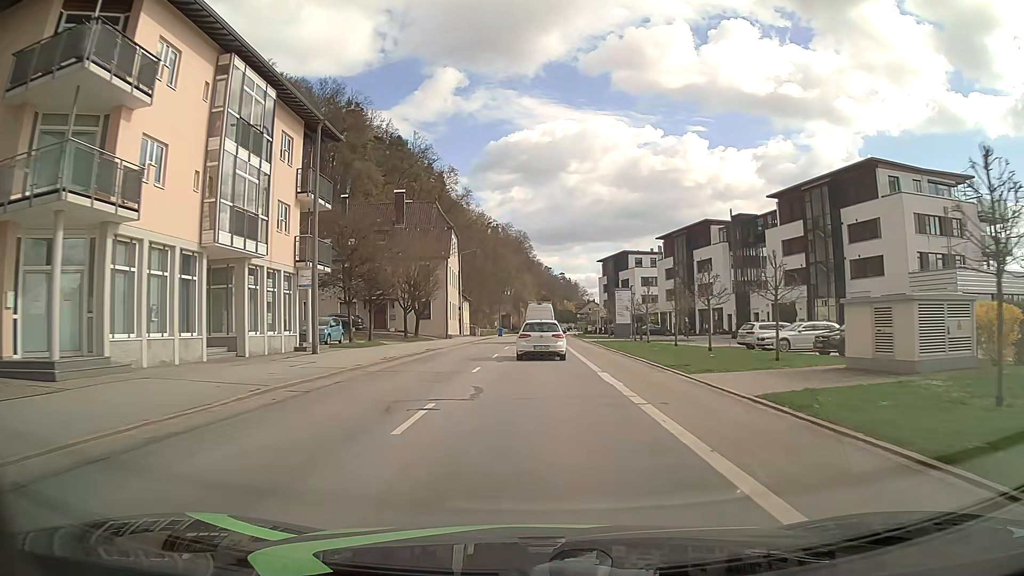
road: secondary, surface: asphalt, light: Day
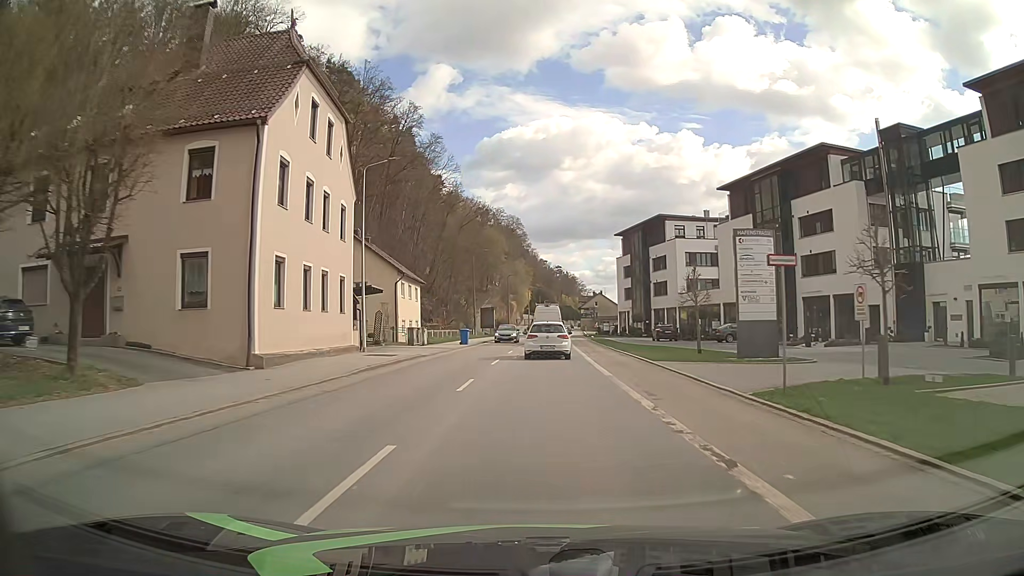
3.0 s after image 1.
(0.0, +39.6) m; 0°
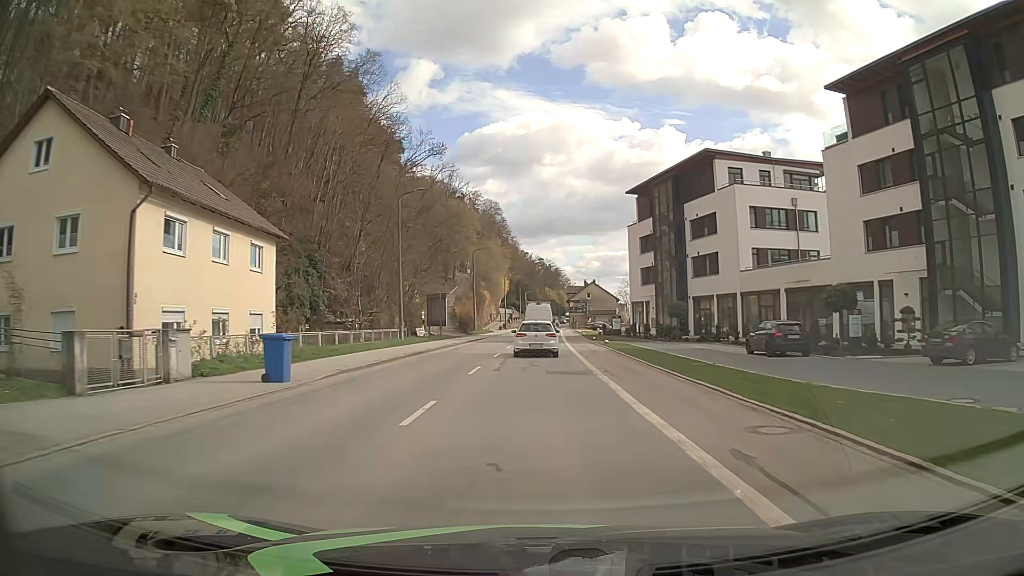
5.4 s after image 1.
(+0.4, +31.7) m; +1°
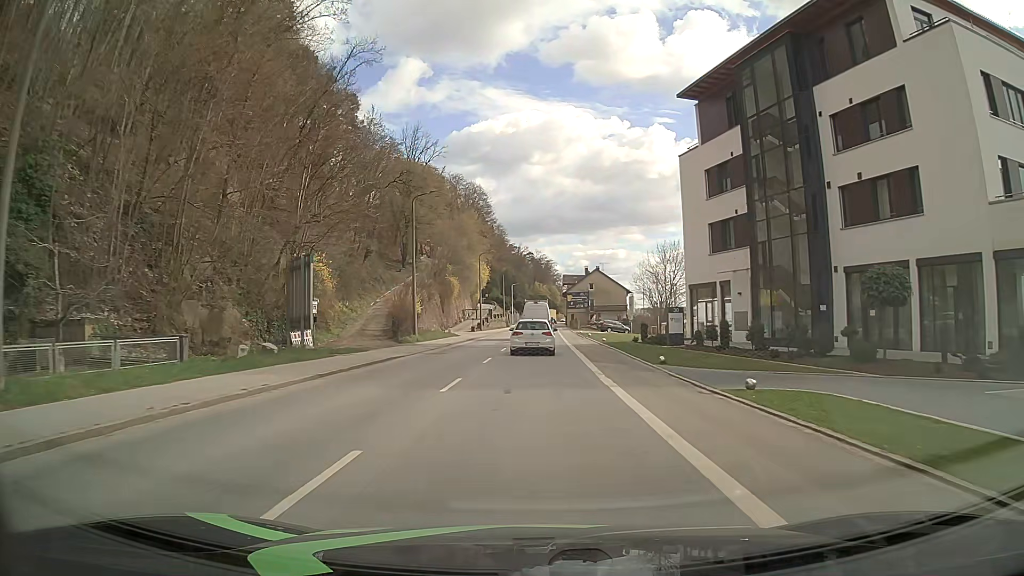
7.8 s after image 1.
(+0.4, +31.9) m; +1°
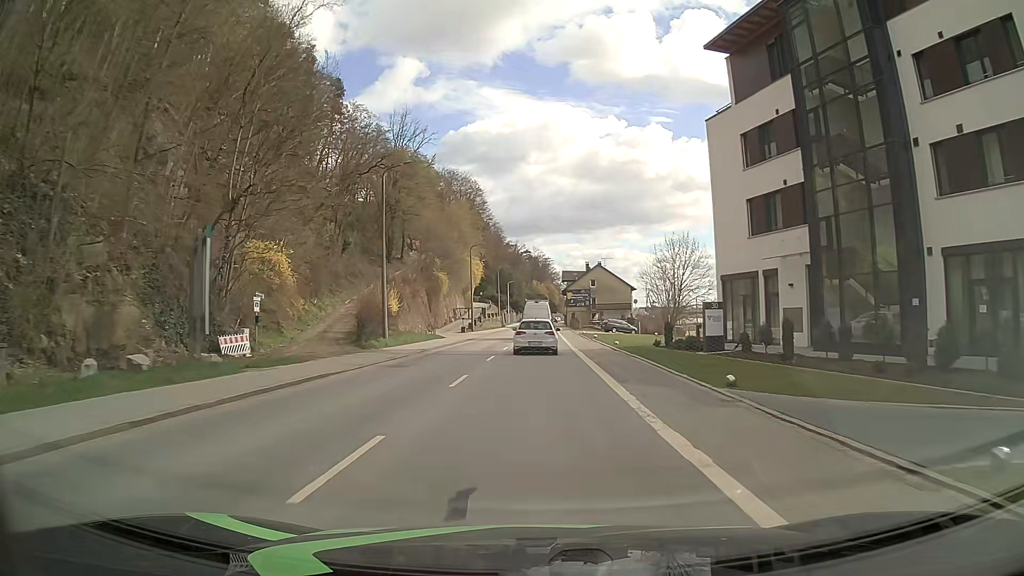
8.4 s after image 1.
(0.0, +8.0) m; +1°
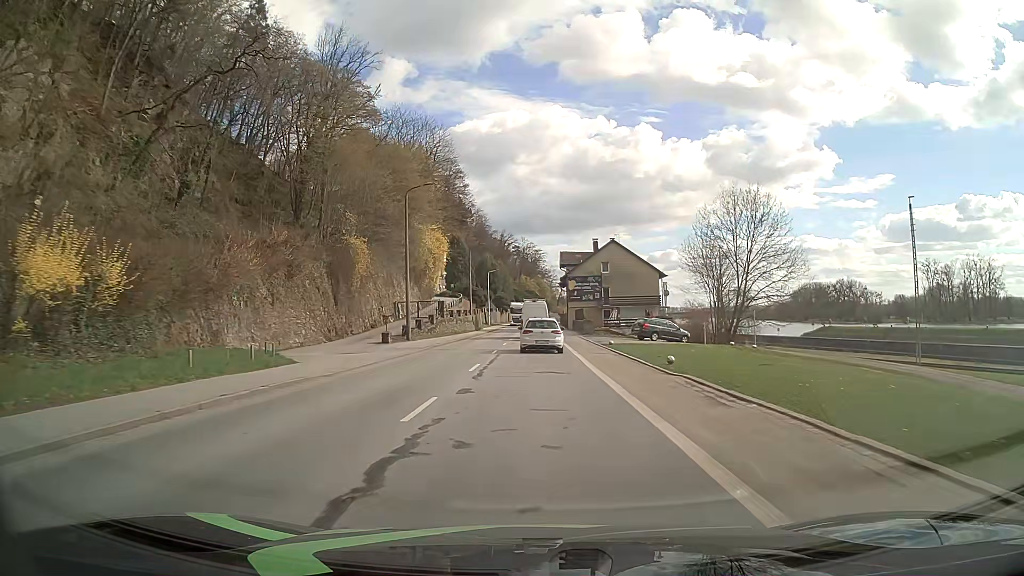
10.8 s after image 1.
(+0.1, +31.9) m; 0°
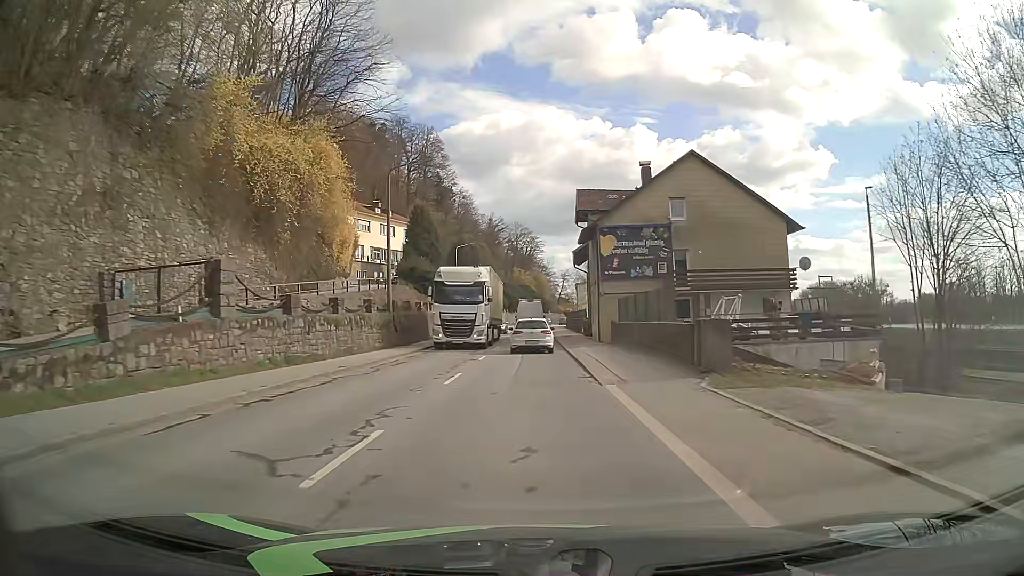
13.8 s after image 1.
(+0.4, +39.7) m; +1°
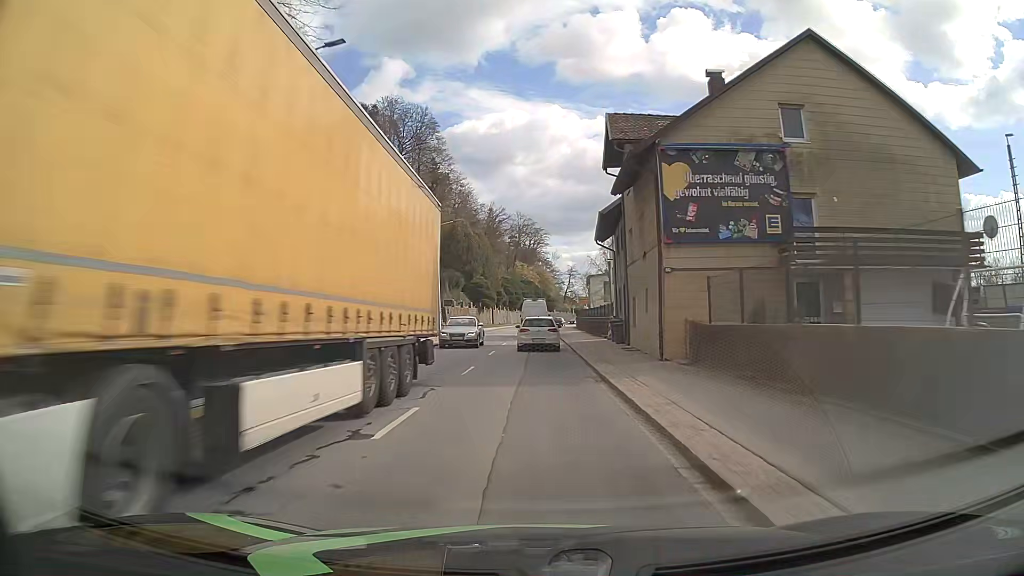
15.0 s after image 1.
(0.0, +15.8) m; 0°
(0, +10) (0, +20) (0, +30) (0, +40) (0, +50) (0, +60) (0, +70) (+1, +80) (+1, +90) (+2, +100) m
